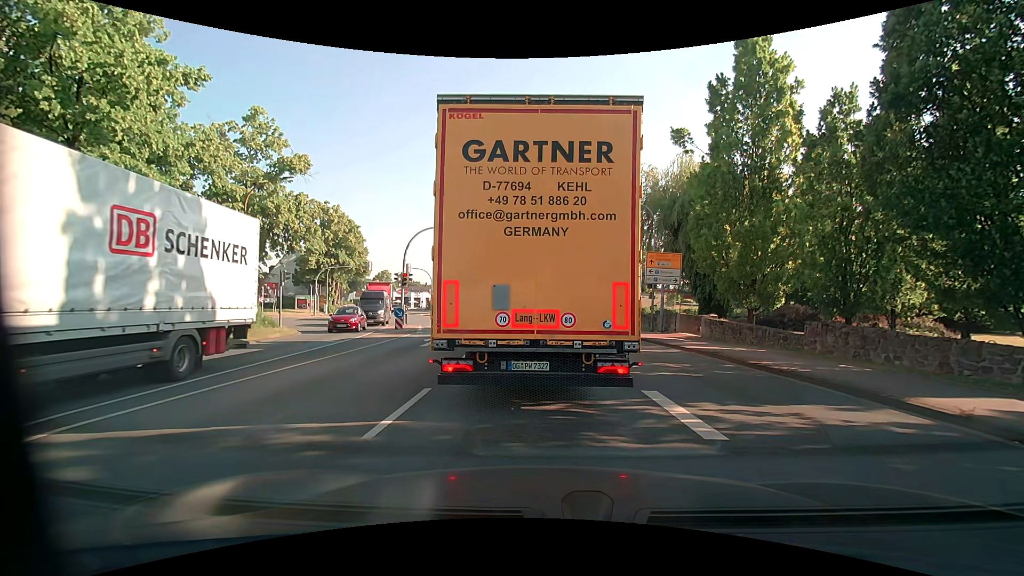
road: primary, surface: asphalt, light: Day
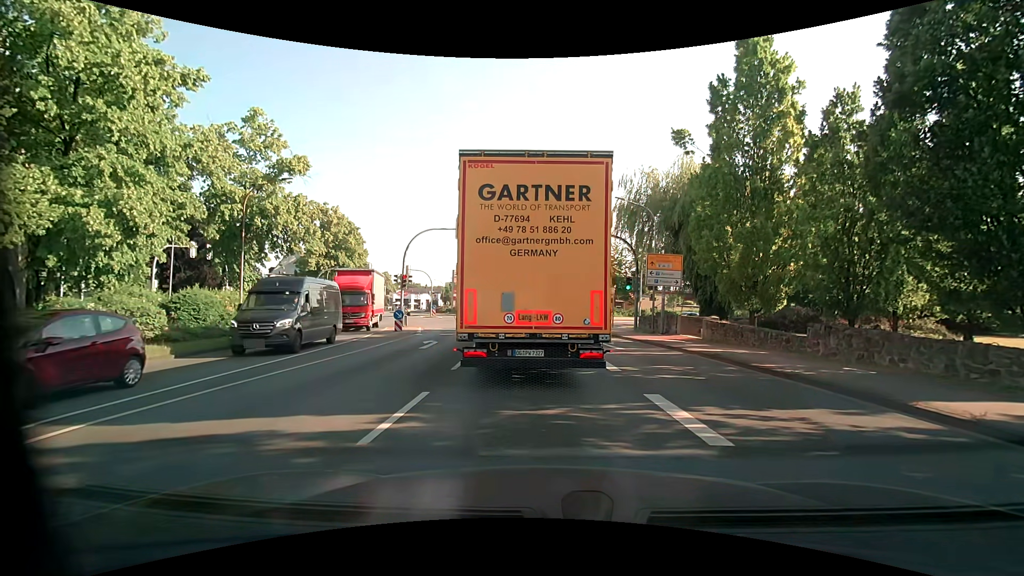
(0.0, +0.1) m; 0°
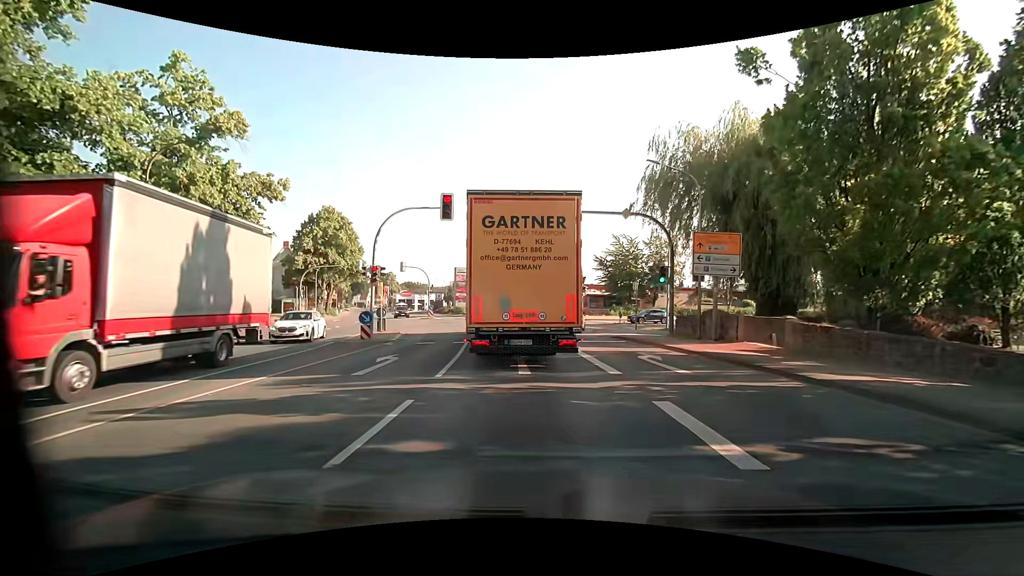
(+0.2, +7.3) m; 0°
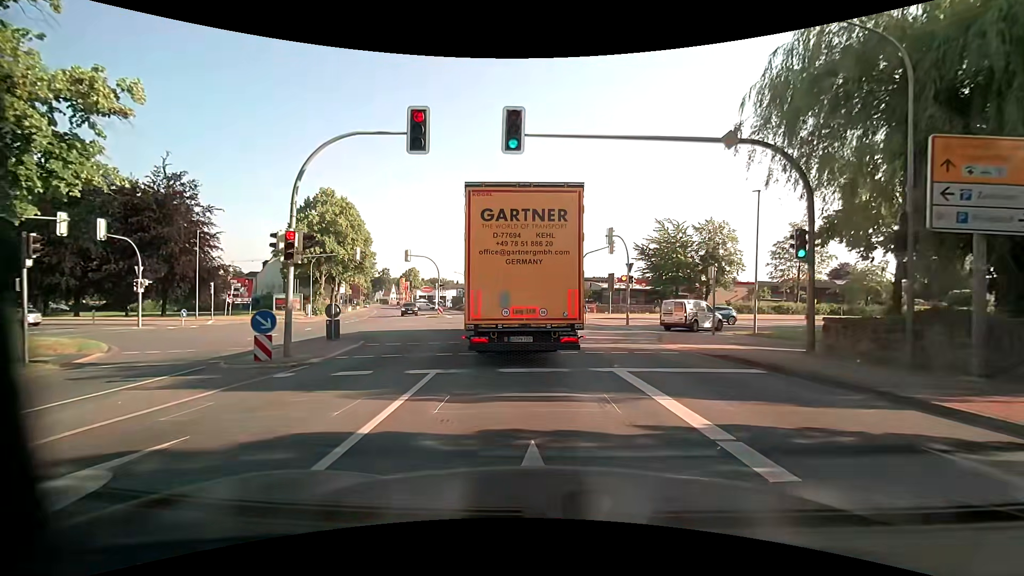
(-0.1, +10.5) m; -2°
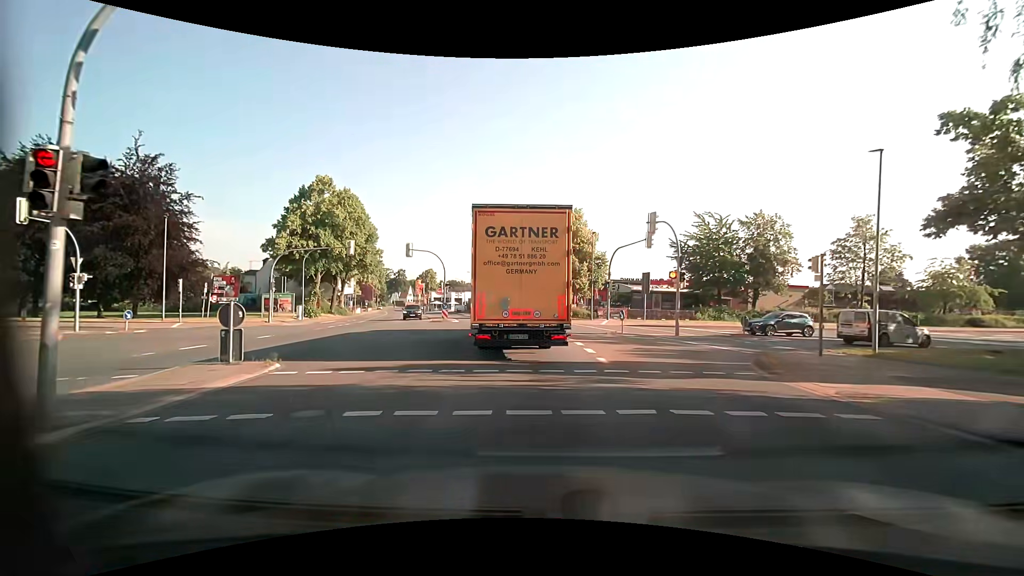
(-0.2, +7.7) m; -3°
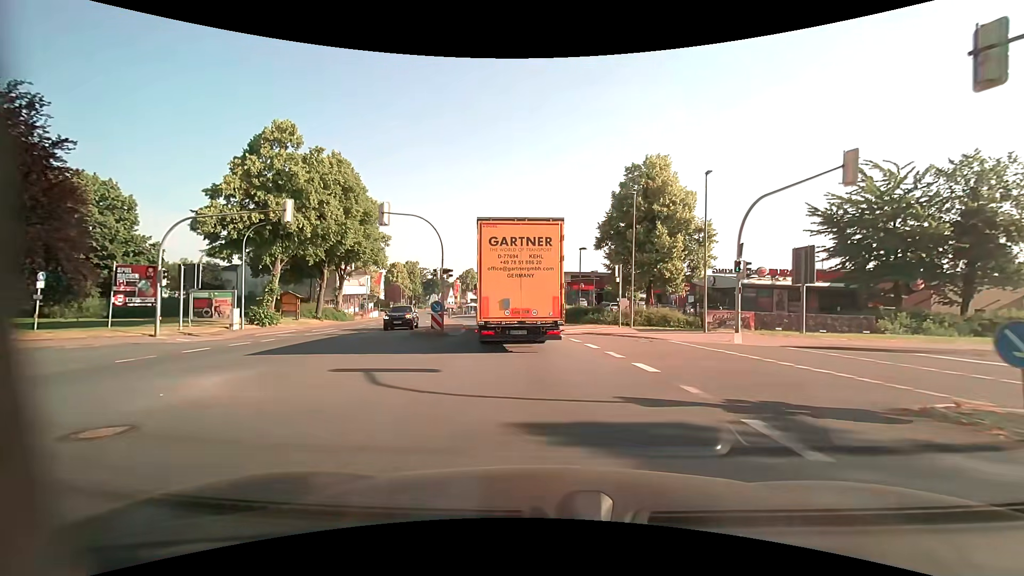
(-0.8, +19.9) m; -5°
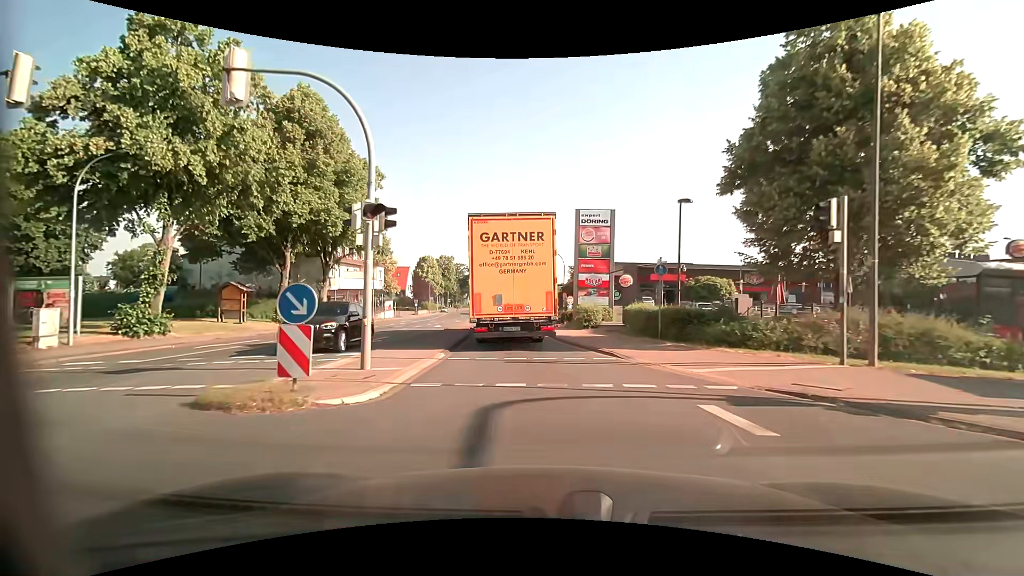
(-0.8, +17.2) m; -5°
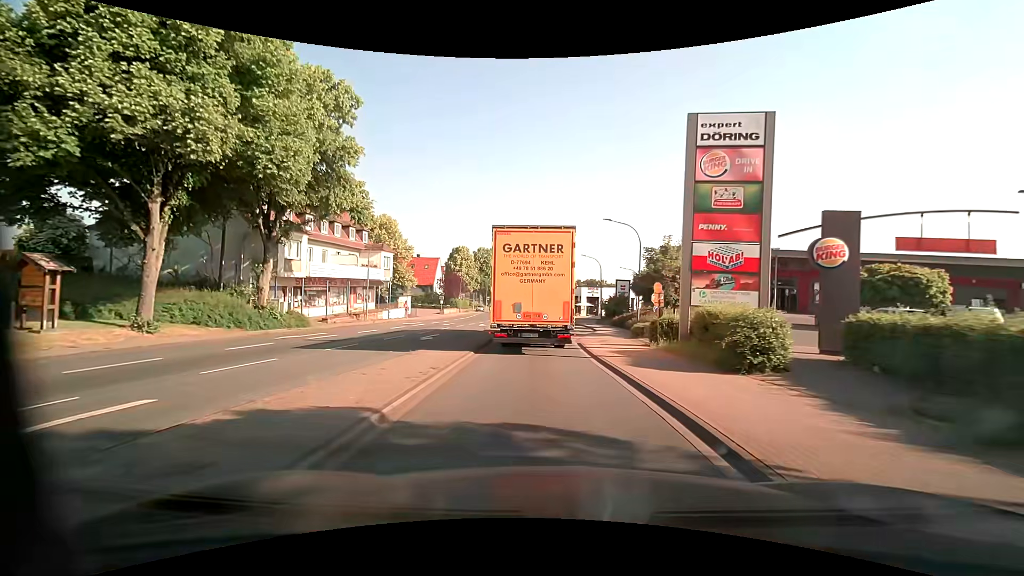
(-1.0, +17.8) m; -6°
